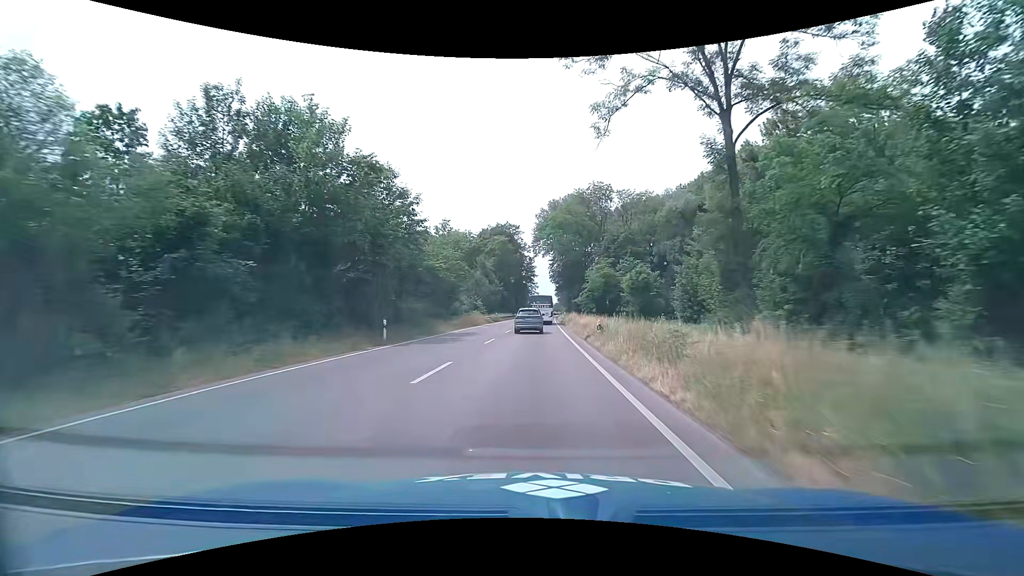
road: primary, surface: asphalt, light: Day
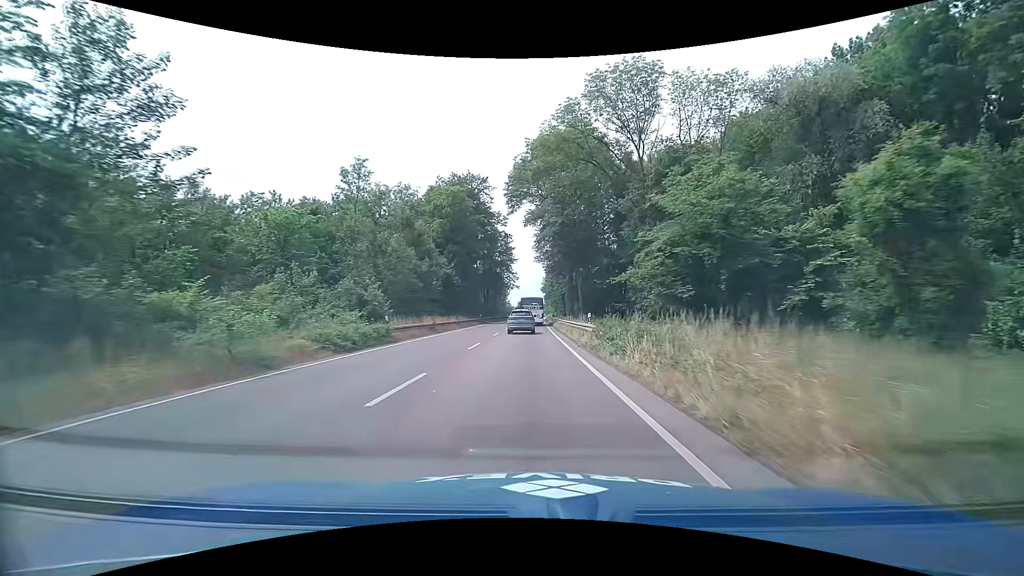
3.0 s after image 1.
(+0.8, +50.4) m; +2°
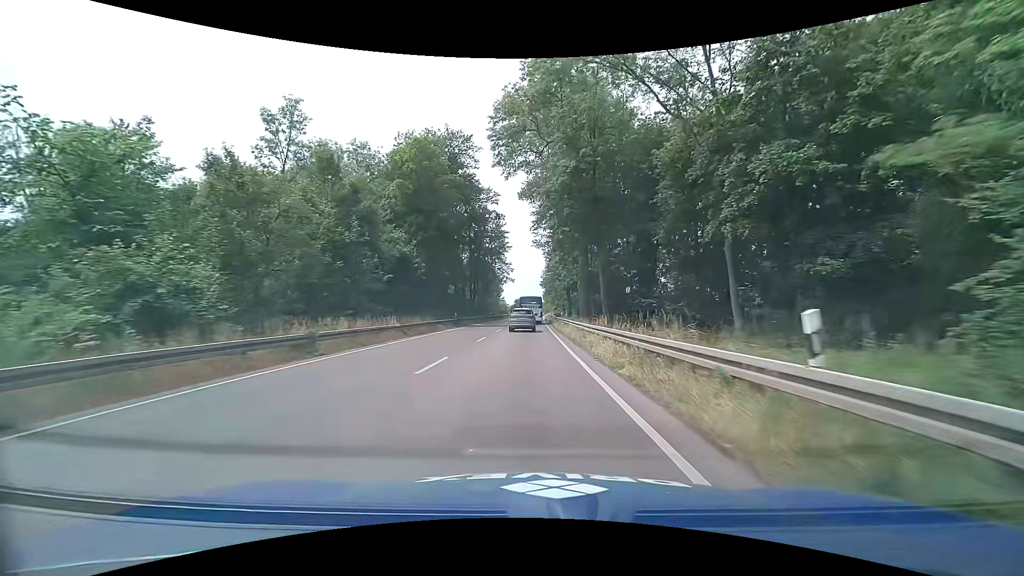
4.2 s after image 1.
(+0.1, +20.3) m; 0°
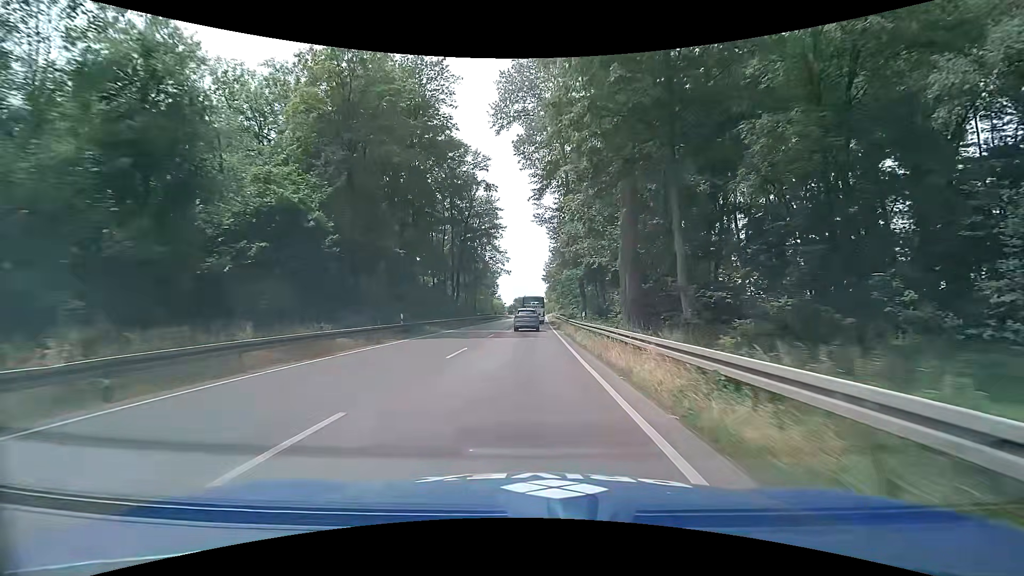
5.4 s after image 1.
(0.0, +20.3) m; 0°
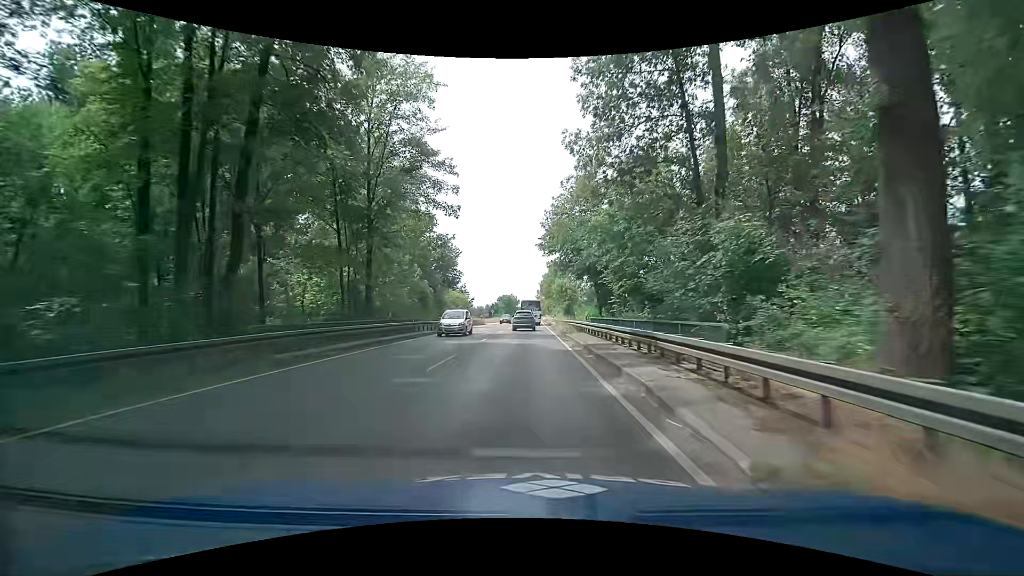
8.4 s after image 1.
(+0.3, +51.0) m; +1°
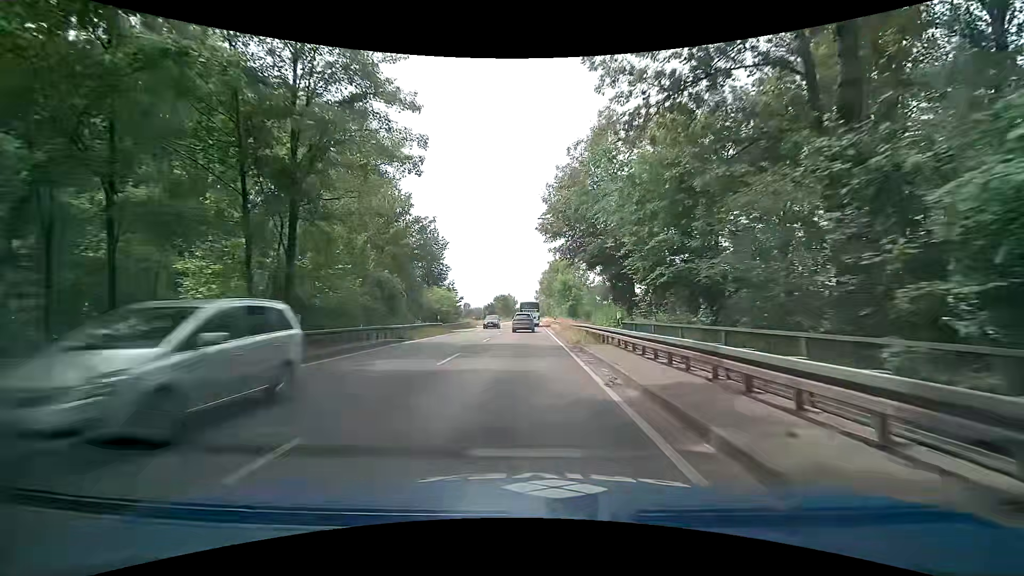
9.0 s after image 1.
(+0.1, +10.3) m; 0°
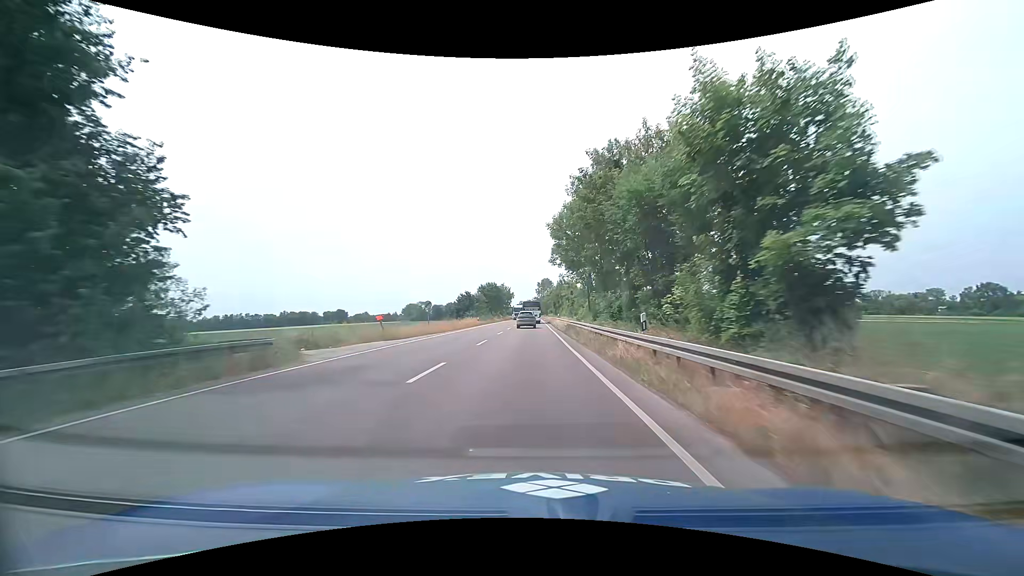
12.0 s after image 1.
(+0.3, +51.8) m; 0°
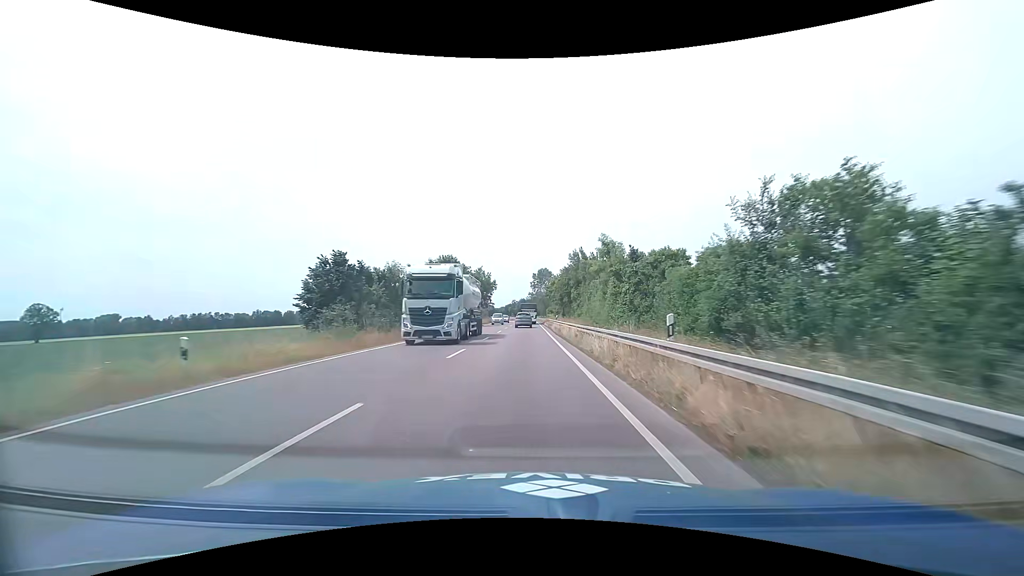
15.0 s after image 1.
(+0.3, +54.3) m; 0°
(0, +10) (0, +20) (0, +30) (0, +40) (0, +50) (0, +60) (0, +70) (0, +80) (0, +90) (0, +100) m
